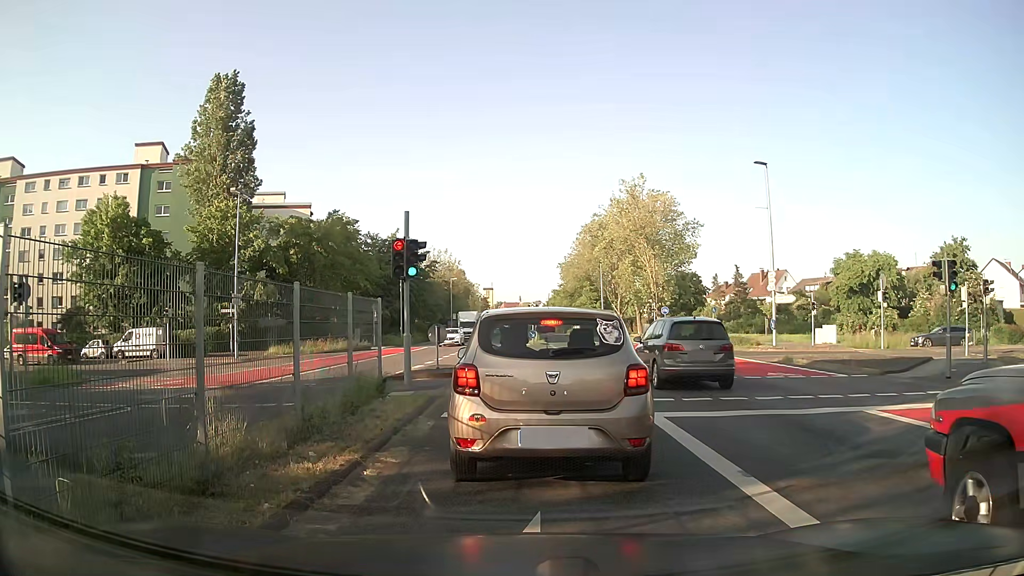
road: residential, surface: asphalt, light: Day
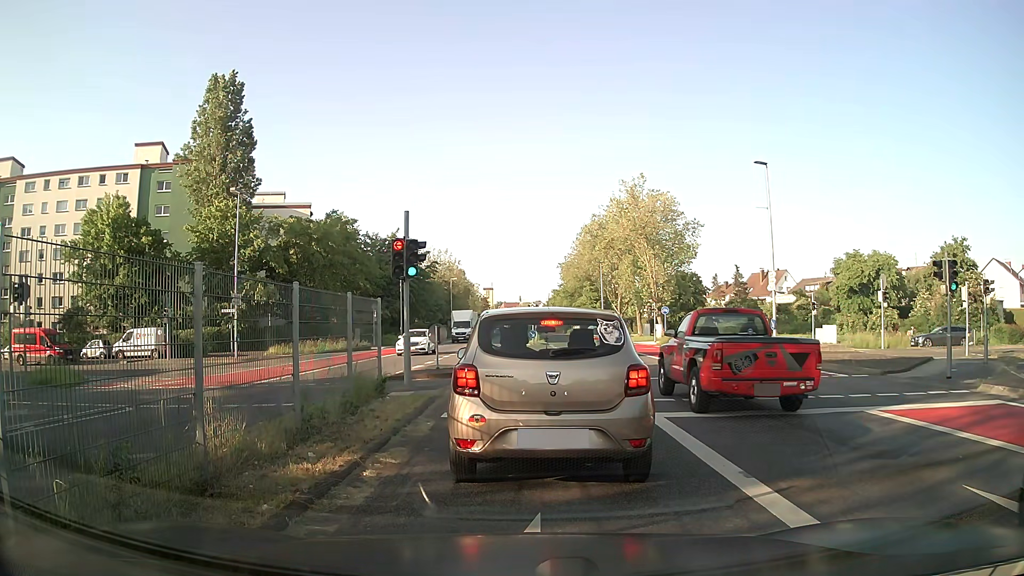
(0.0, +0.1) m; 0°
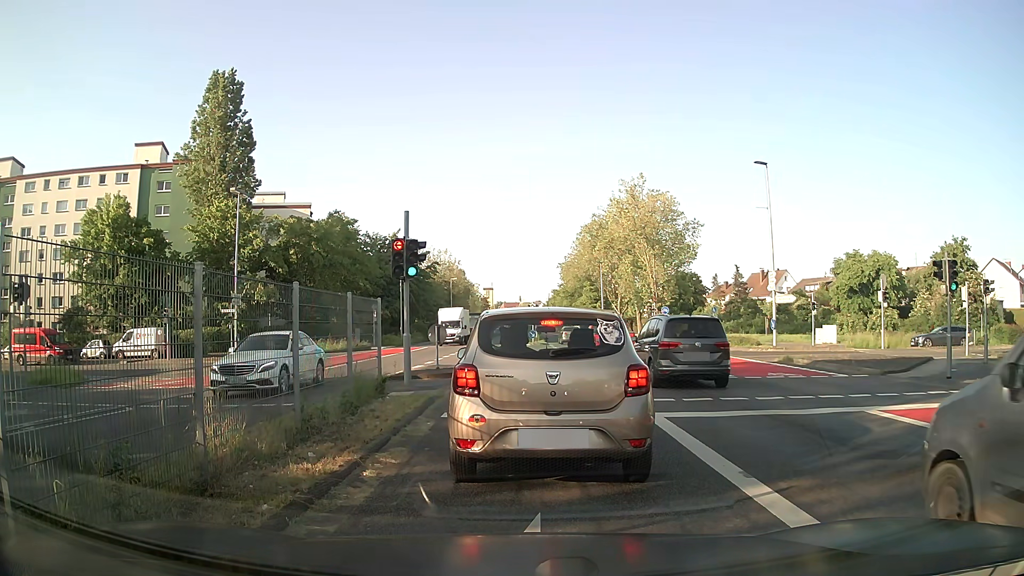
(0.0, 0.0) m; 0°
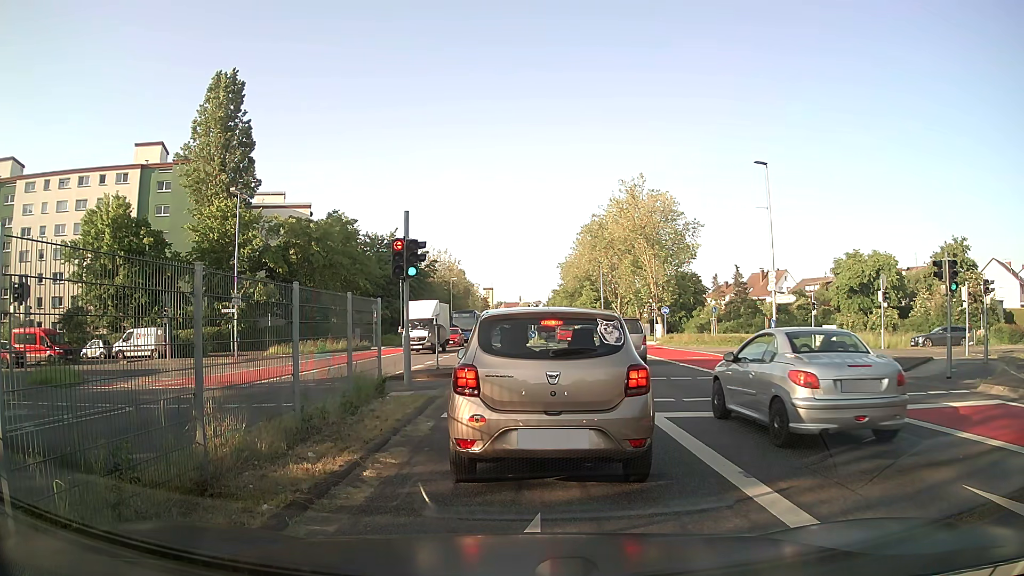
(0.0, 0.0) m; 0°
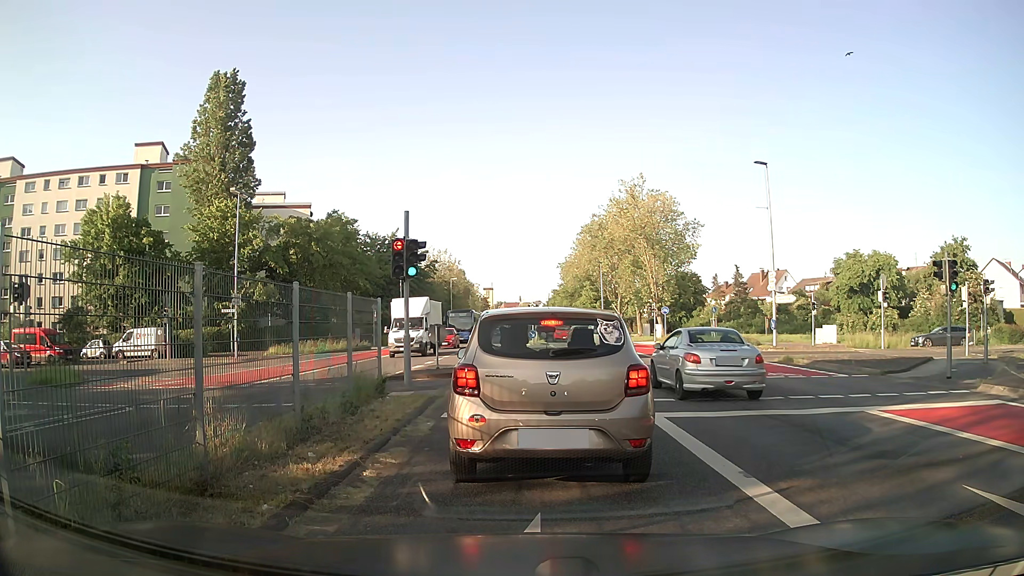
(0.0, 0.0) m; 0°
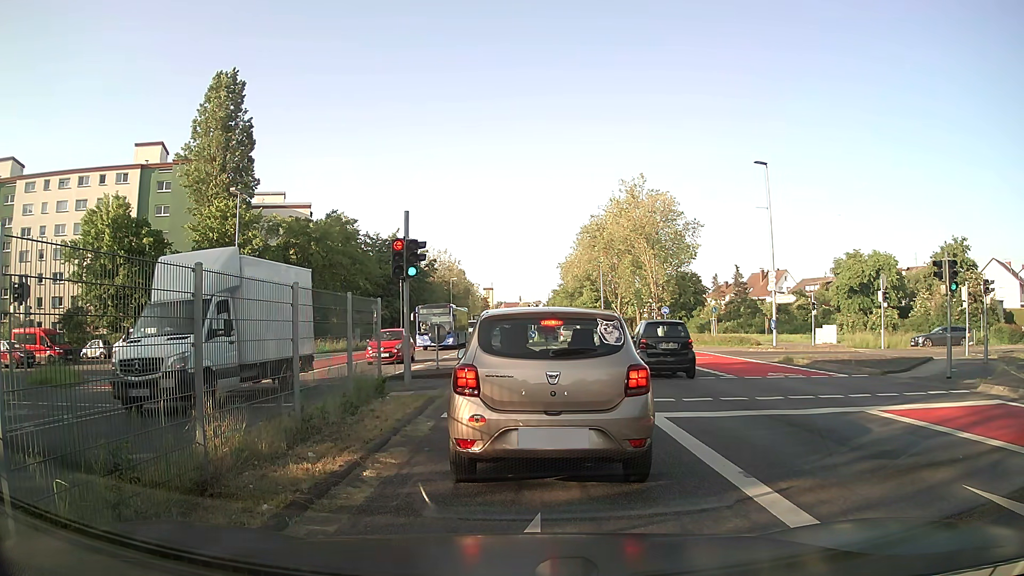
(0.0, 0.0) m; 0°
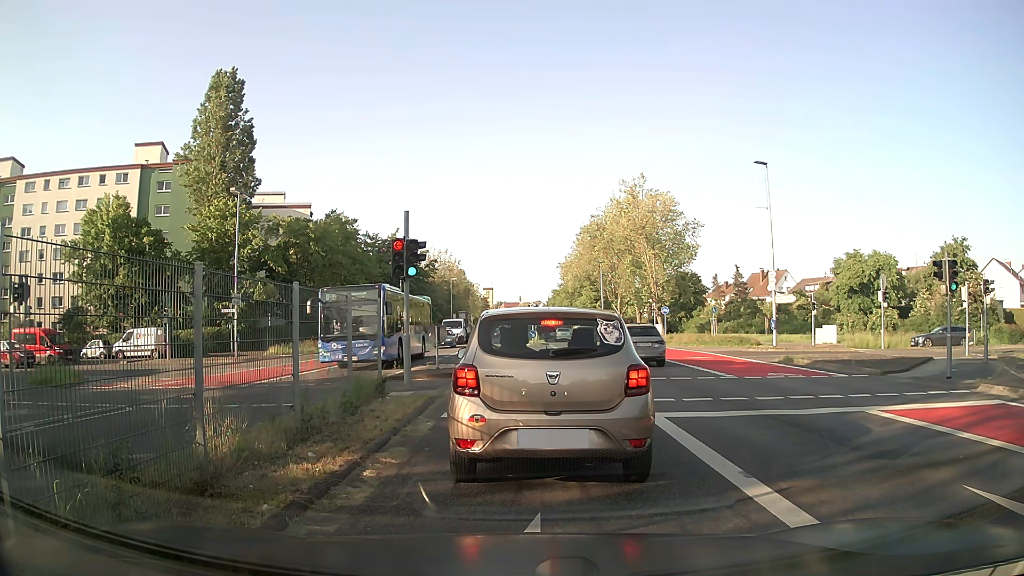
(0.0, 0.0) m; 0°
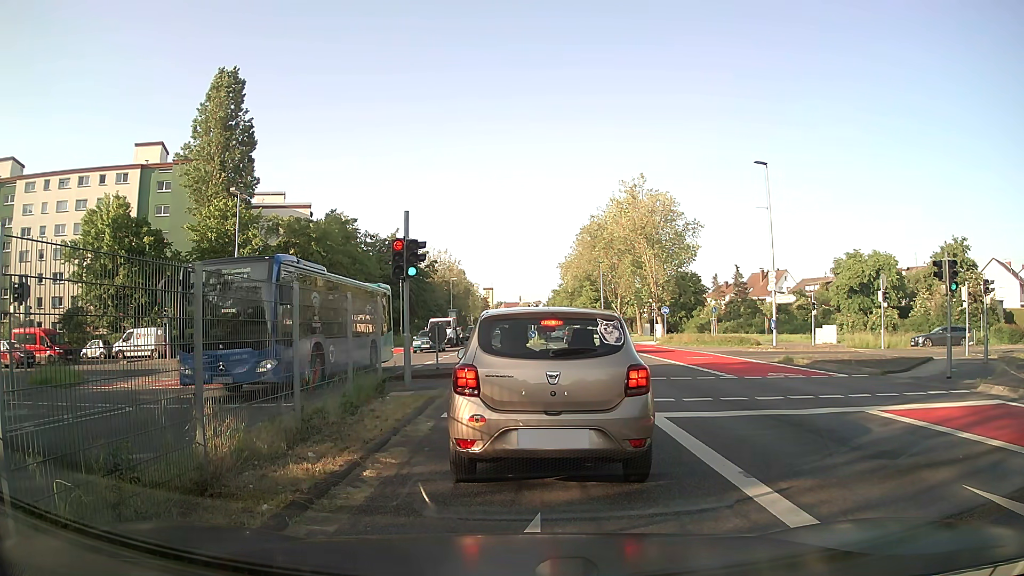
(0.0, 0.0) m; 0°
